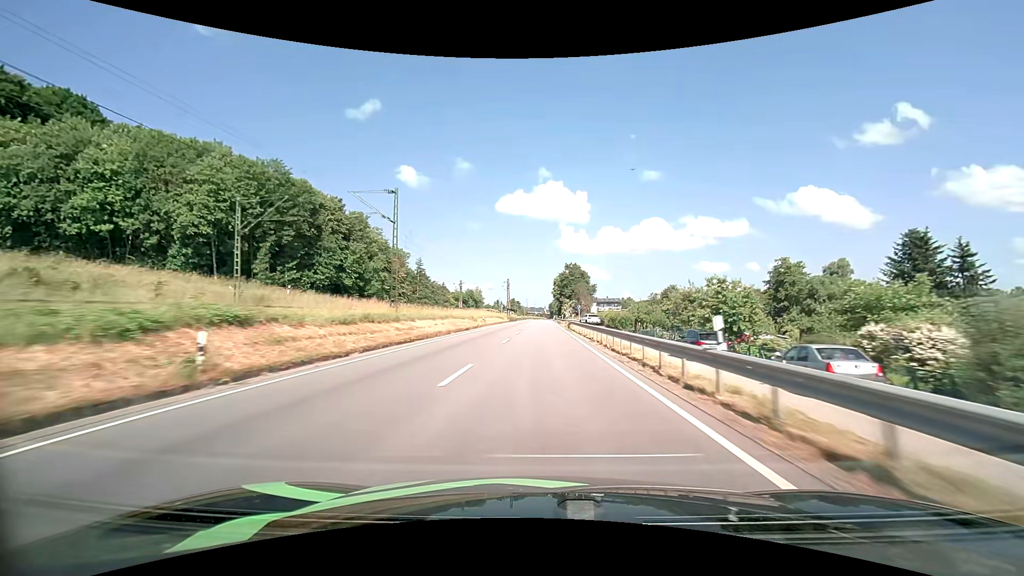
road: primary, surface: asphalt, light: Day
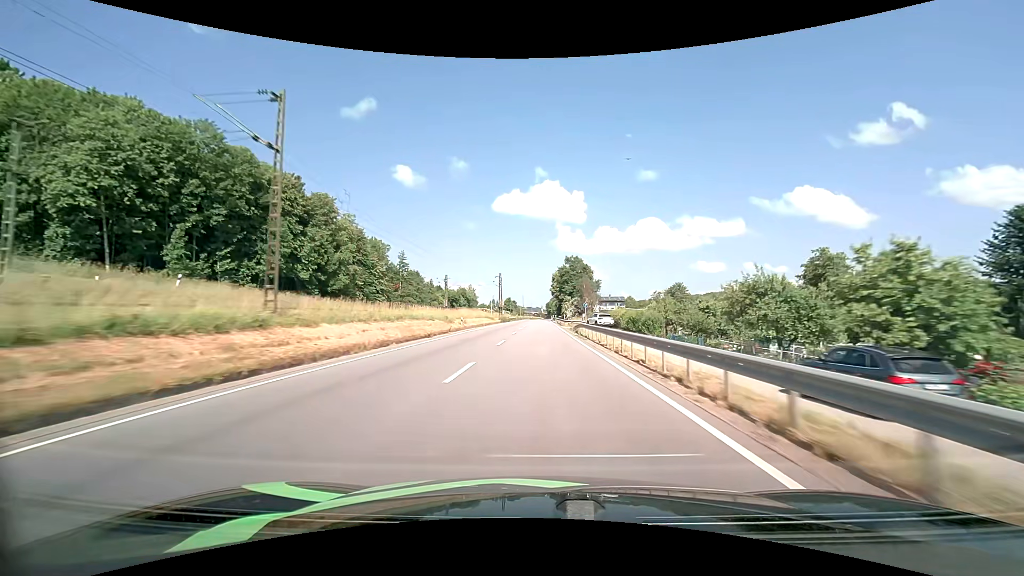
(0.0, +14.4) m; 0°
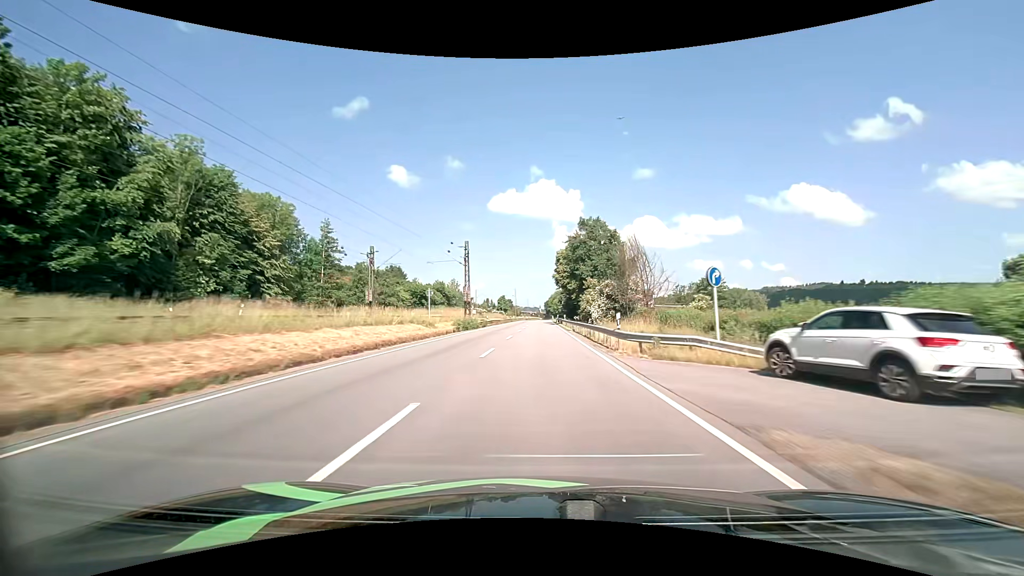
(+0.2, +43.0) m; 0°
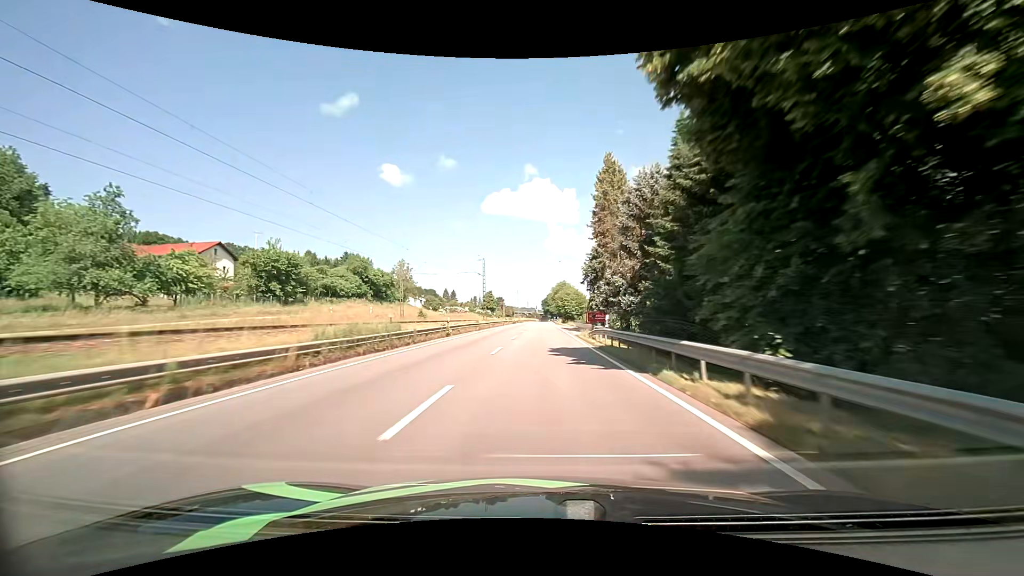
(+0.1, +71.6) m; 0°
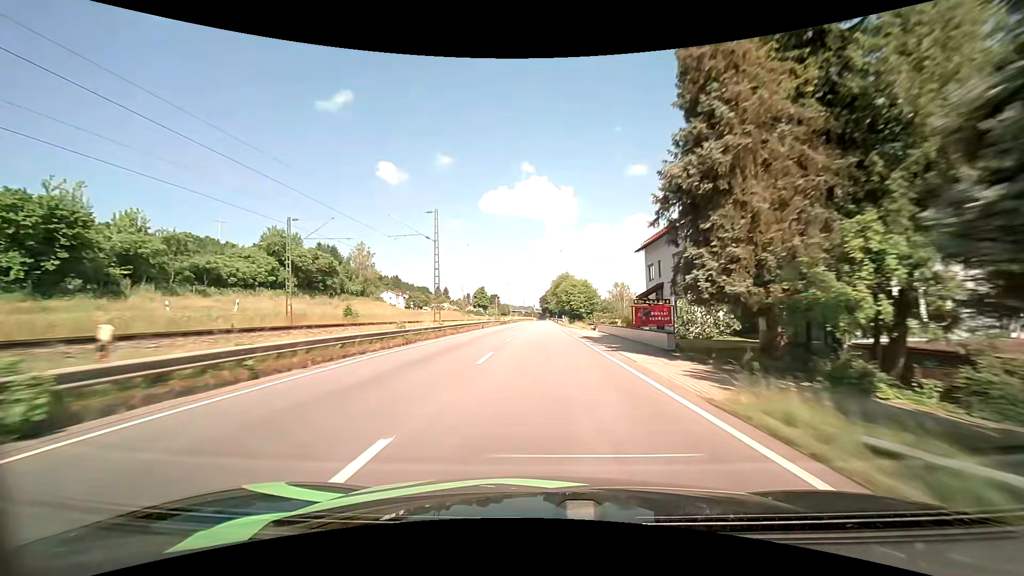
(+0.1, +28.6) m; +1°
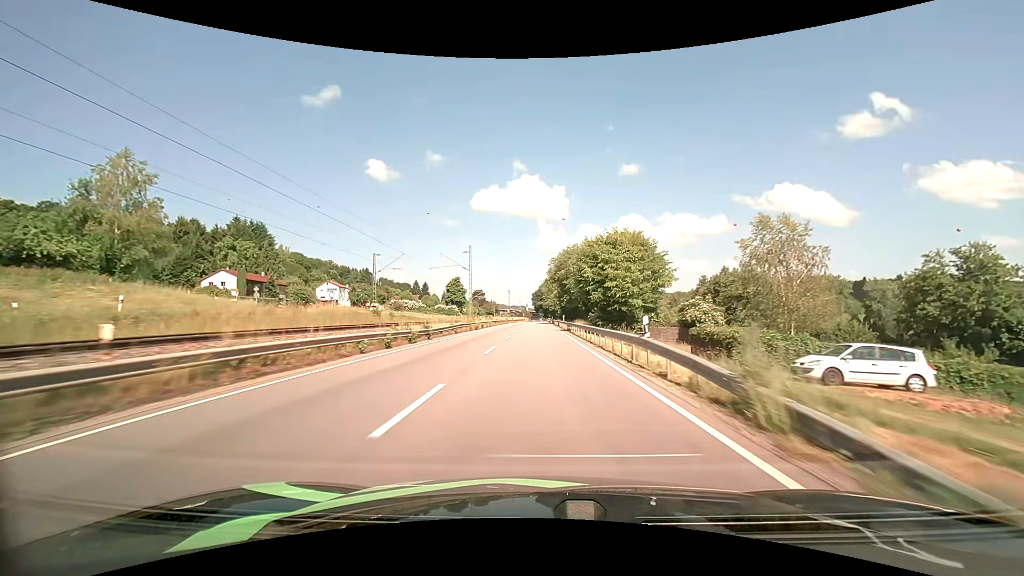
(+0.3, +57.1) m; +1°
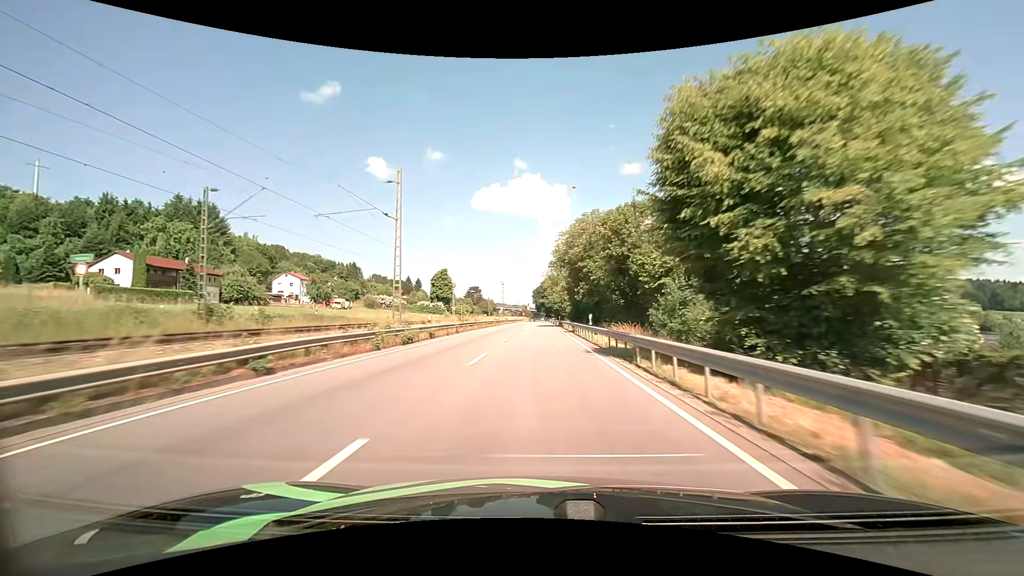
(0.0, +28.8) m; 0°
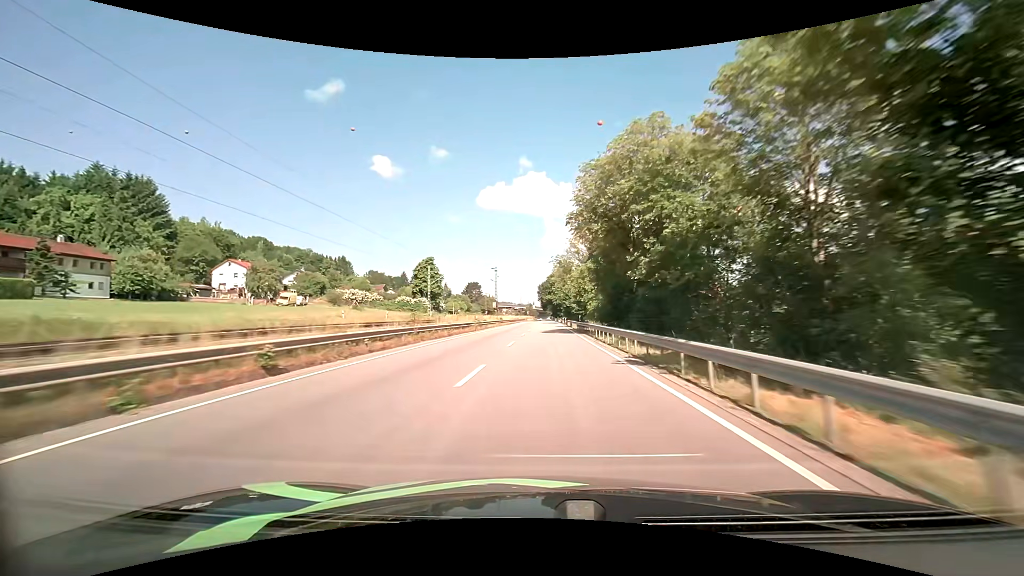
(-0.1, +28.9) m; -1°
(0, +10) (0, +20) (0, +30) (0, +40) (+1, +50) (+1, +60) (+1, +70) (+1, +80) (+1, +90) (+2, +100) m
